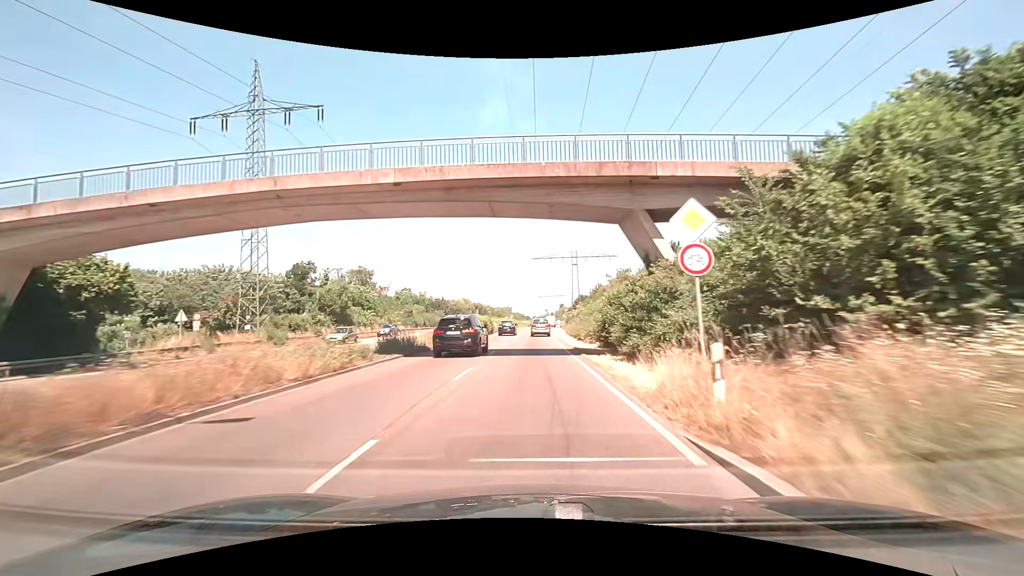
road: trunk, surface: asphalt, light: Day
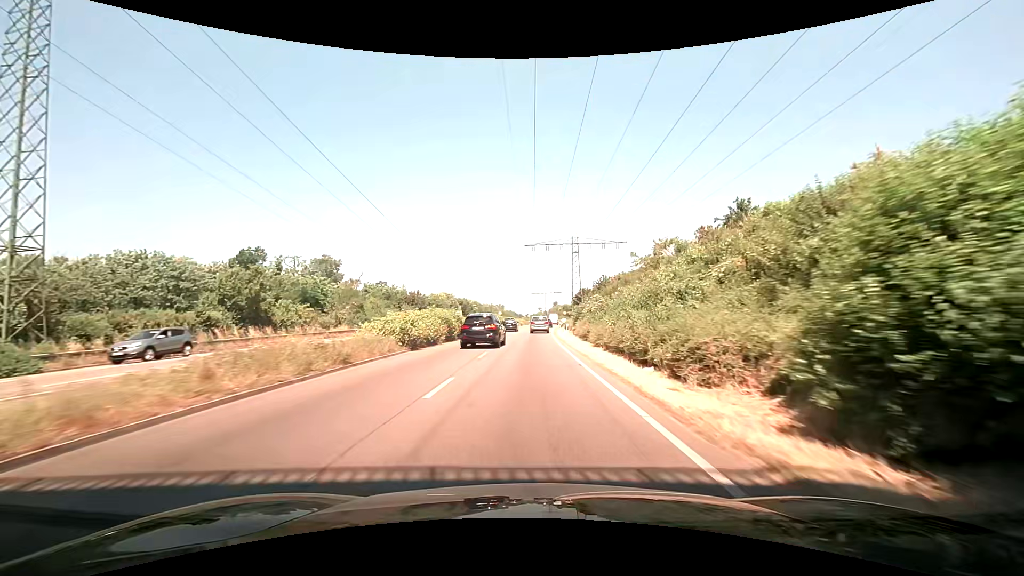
(+0.1, +21.1) m; +1°
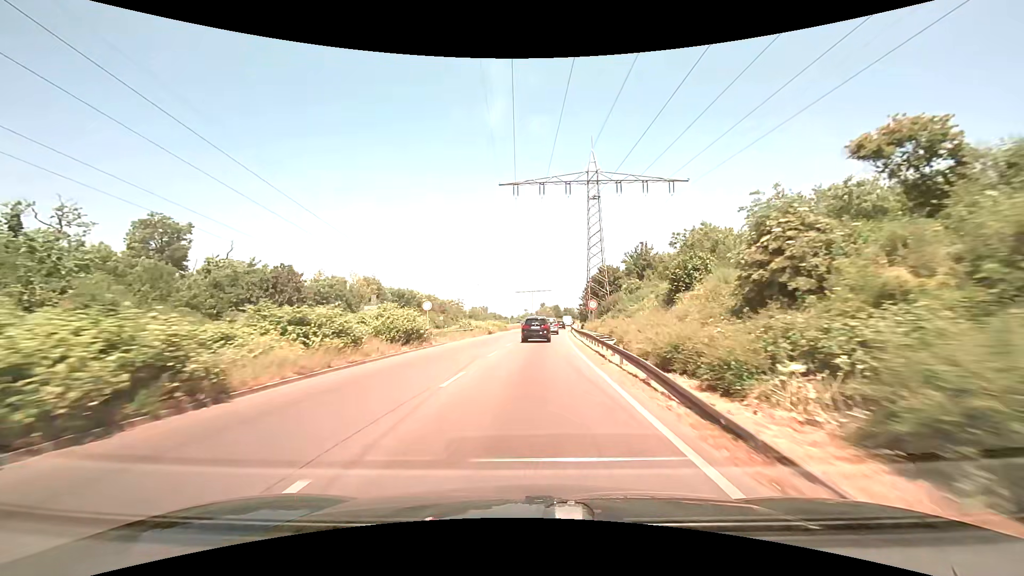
(+1.0, +53.4) m; +2°
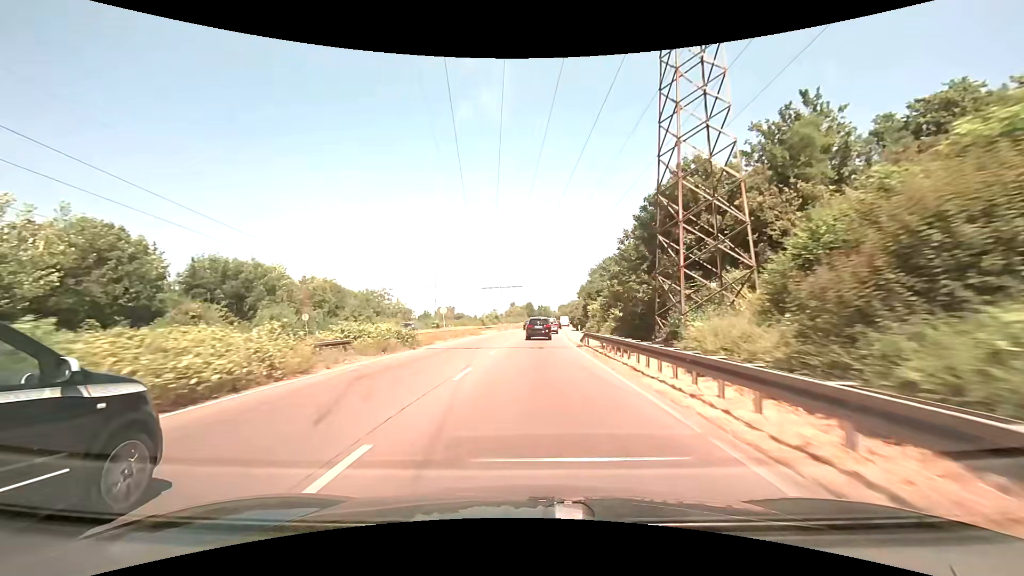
(+1.2, +43.9) m; +3°
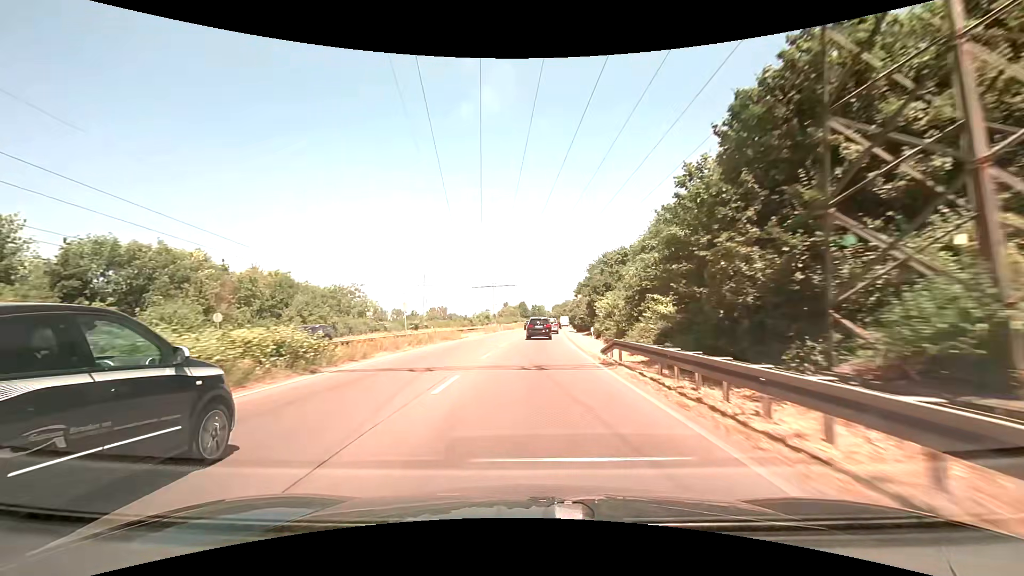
(+0.1, +11.1) m; +1°
